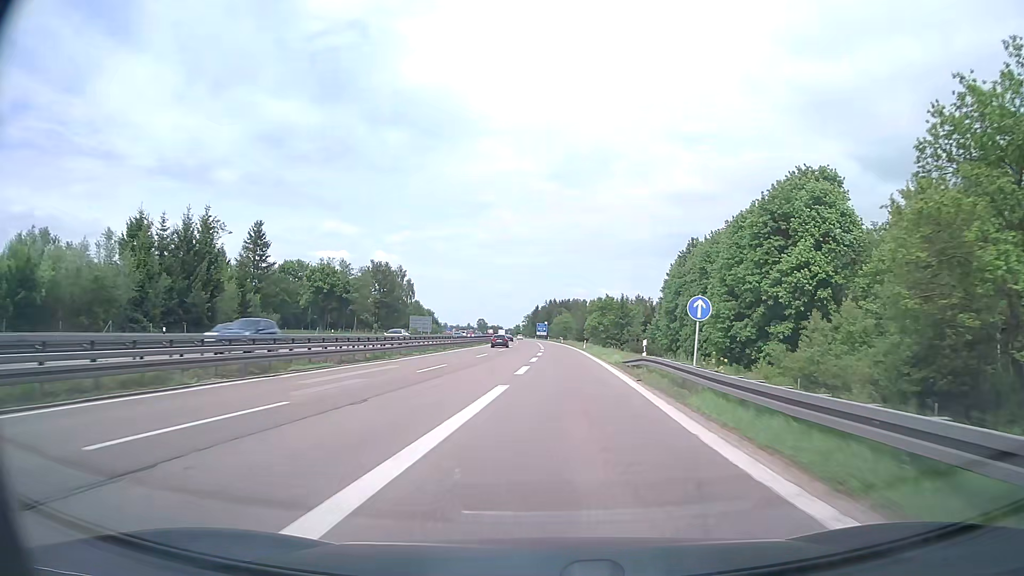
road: motorway_link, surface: asphalt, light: Day
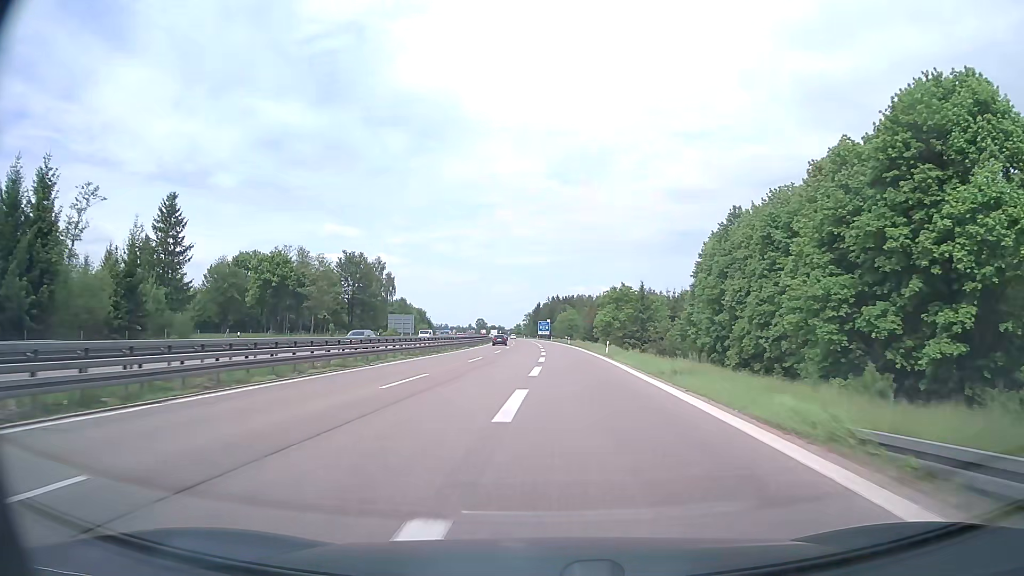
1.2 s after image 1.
(+0.2, +25.1) m; 0°
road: motorway
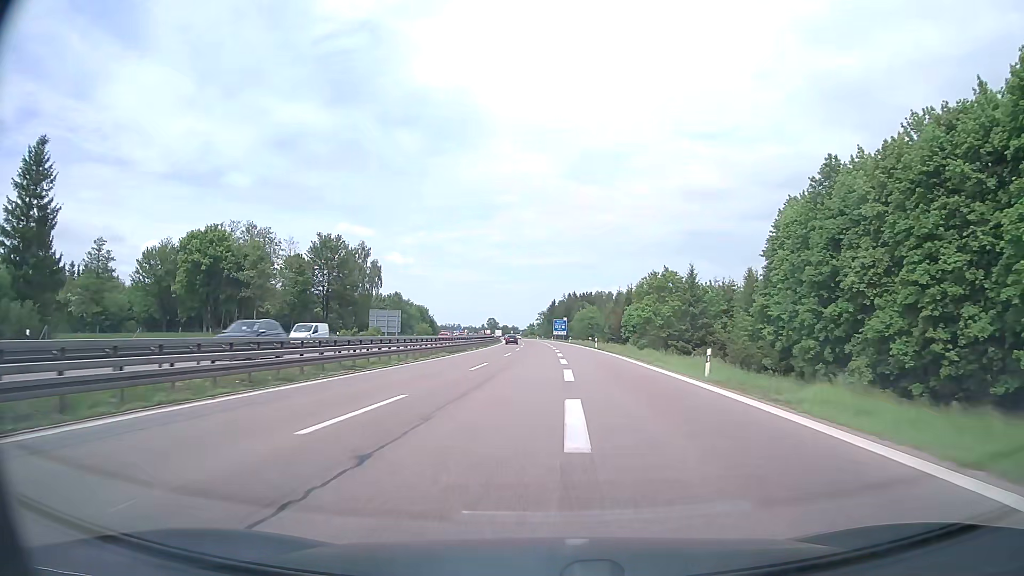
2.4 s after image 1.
(-0.3, +26.6) m; -1°
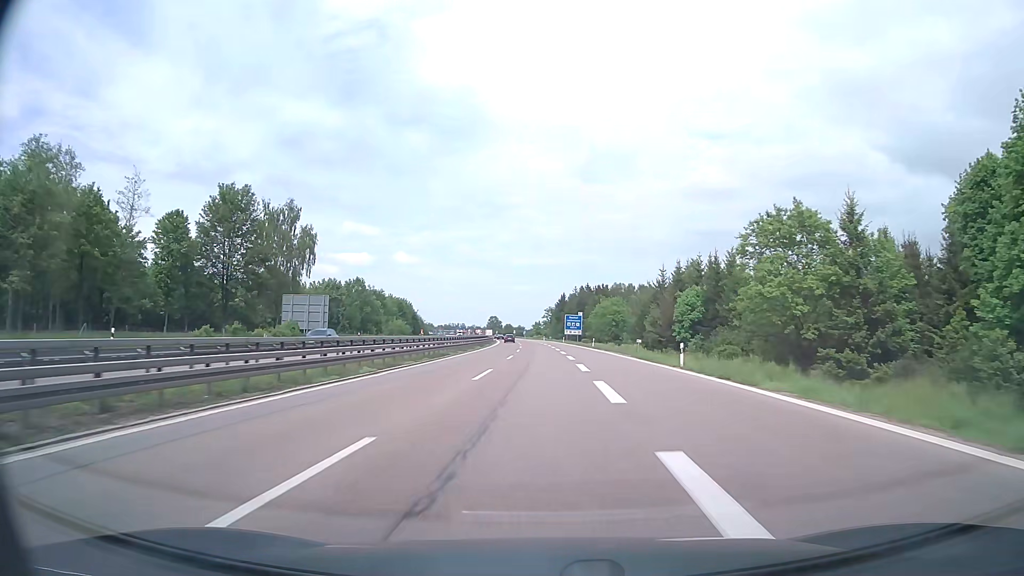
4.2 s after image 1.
(0.0, +42.5) m; -1°
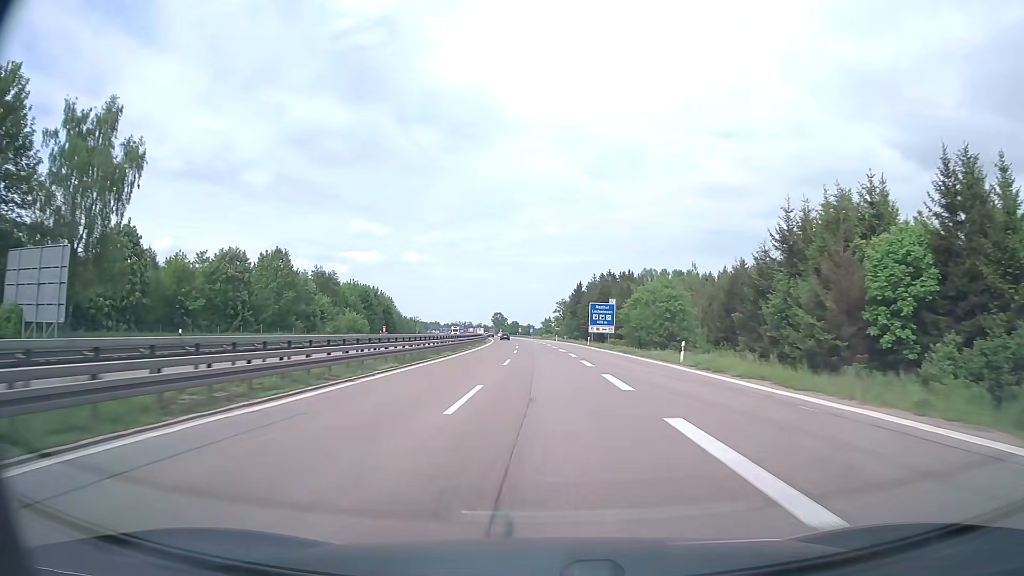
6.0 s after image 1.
(-0.3, +45.4) m; -1°
(0, +10) (0, +20) (0, +30) (0, +40) (0, +50) (-1, +60) (-1, +70) (-1, +80) (-2, +90) (-2, +100) m
